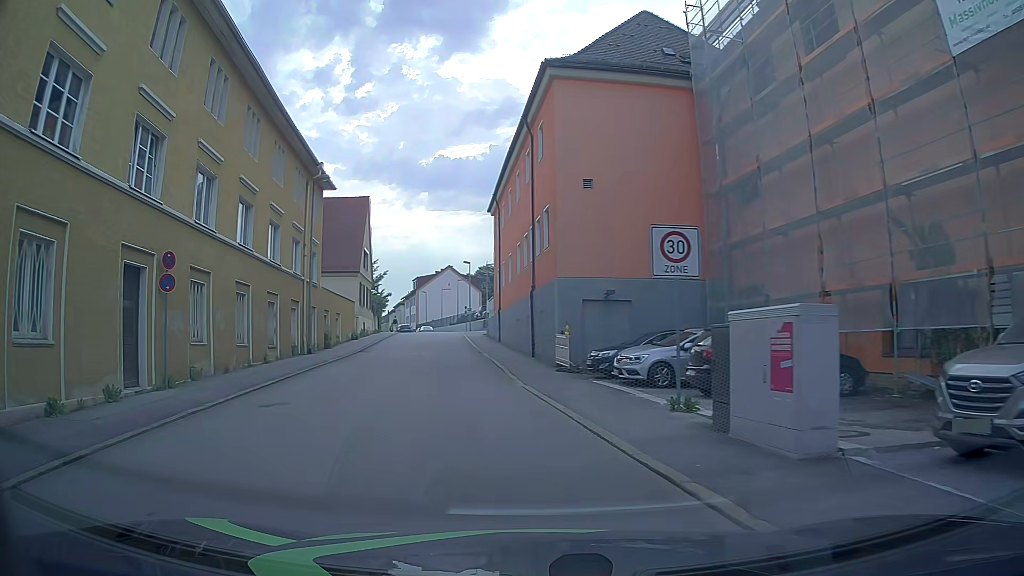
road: residential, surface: asphalt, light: Day
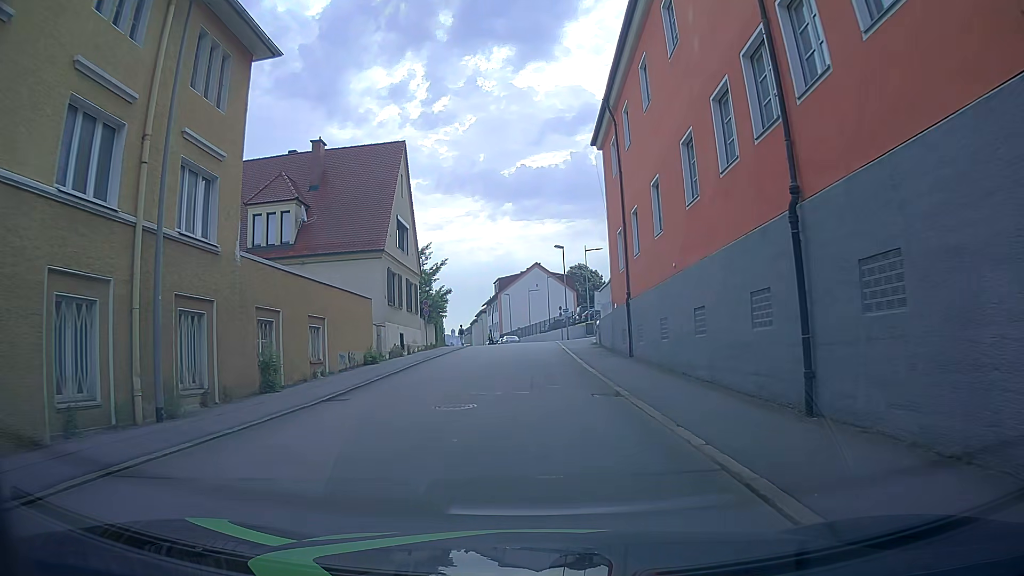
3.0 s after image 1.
(-2.1, +20.3) m; -7°
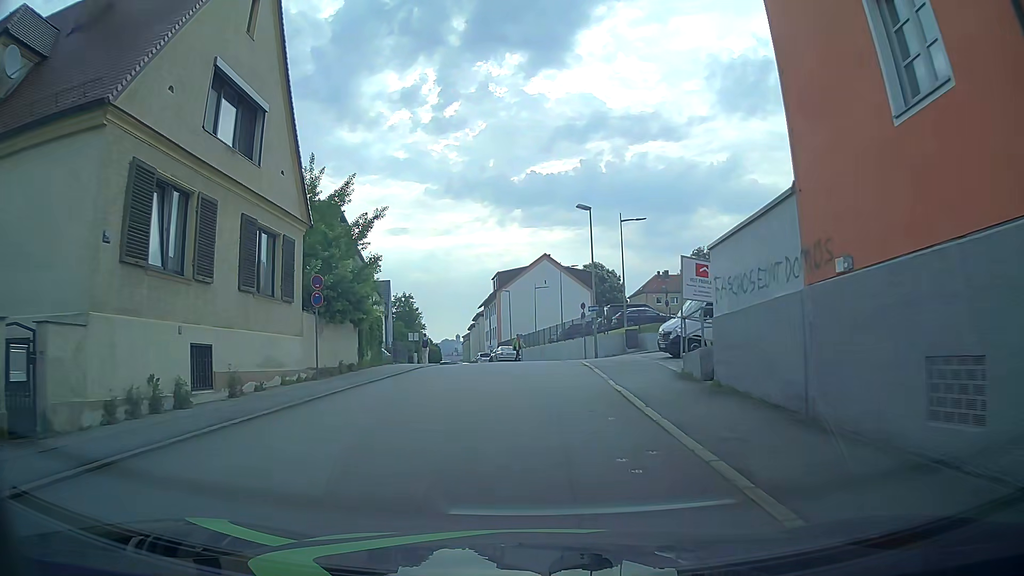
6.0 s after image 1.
(0.0, +21.4) m; 0°
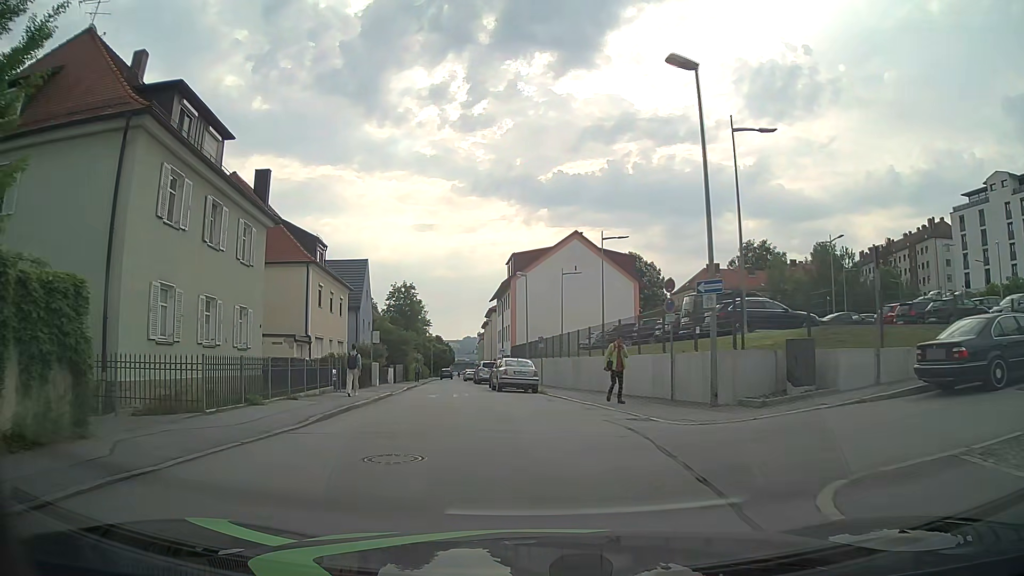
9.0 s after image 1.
(-0.2, +20.5) m; -2°
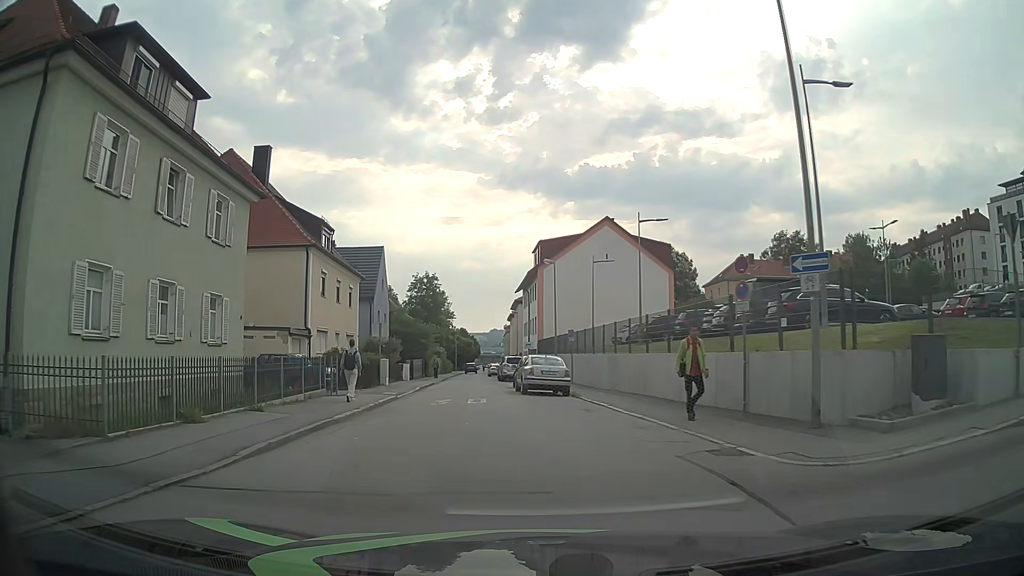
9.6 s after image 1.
(-0.1, +4.2) m; -2°
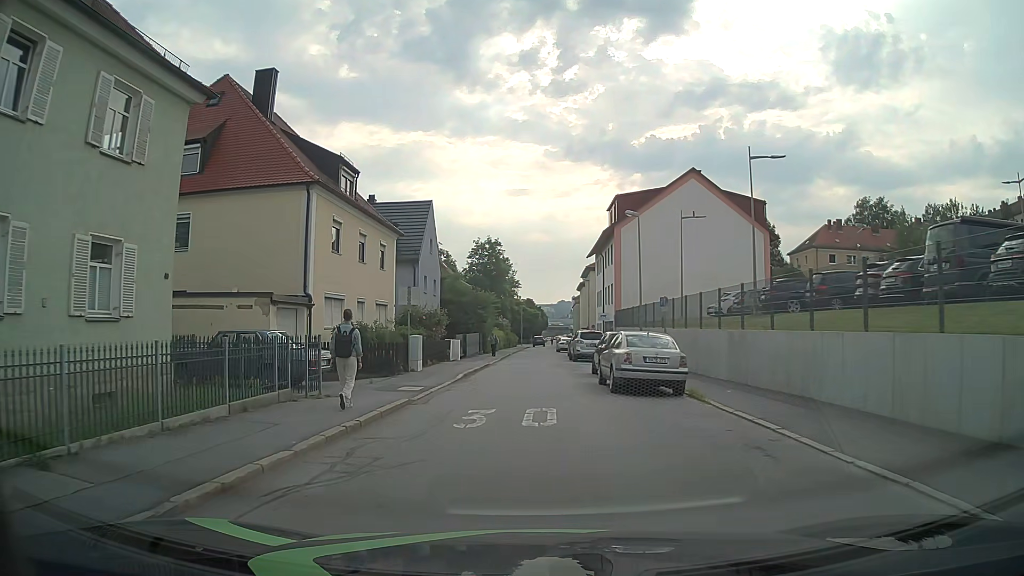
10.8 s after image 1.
(-0.5, +8.7) m; -5°
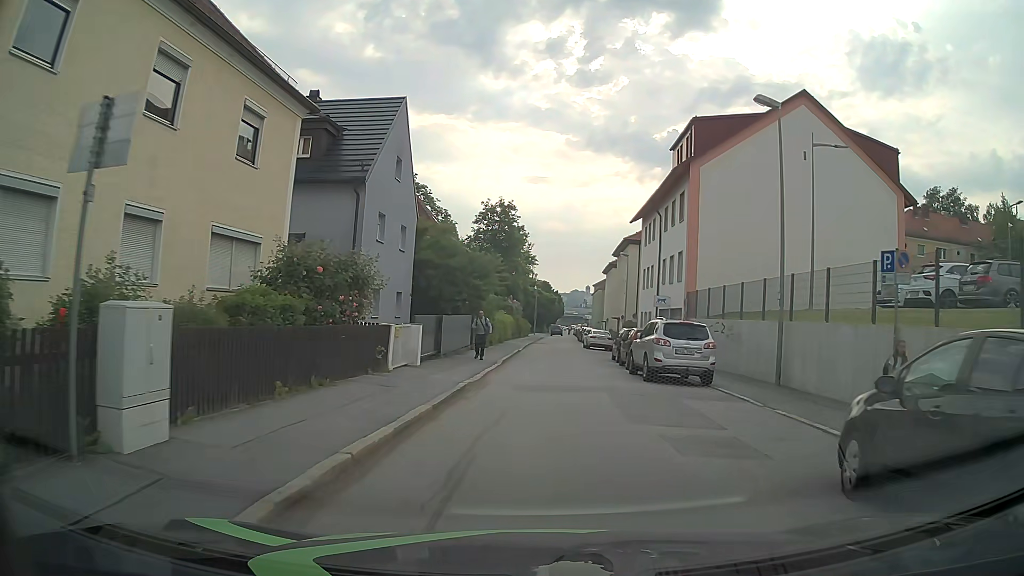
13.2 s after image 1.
(-0.8, +18.6) m; -2°
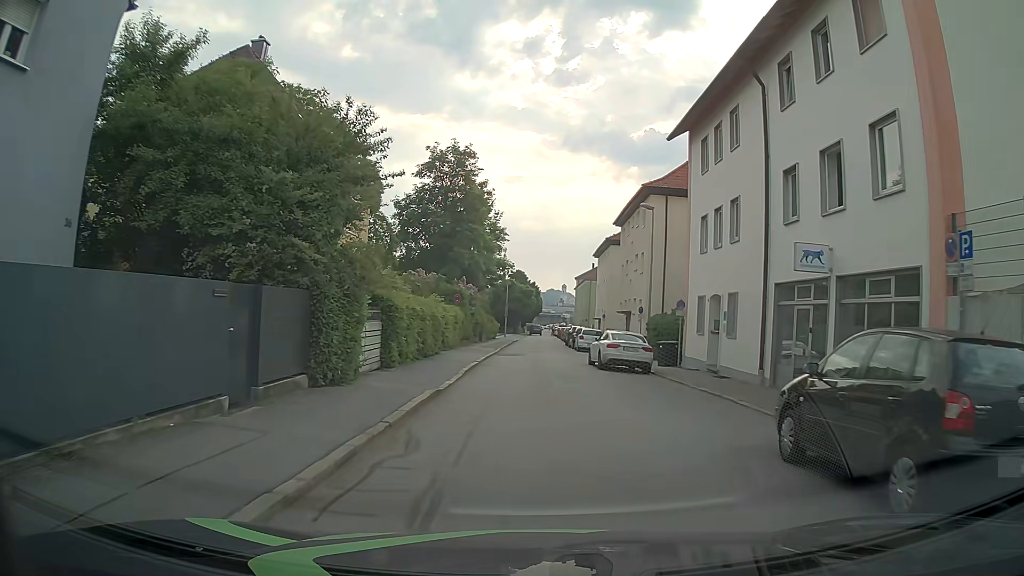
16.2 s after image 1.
(+0.6, +23.4) m; +2°
(0, +10) (0, +20) (0, +30) (0, +40) (0, +50) (0, +60) (0, +70) (0, +80) (+1, +90) (+1, +100) m
